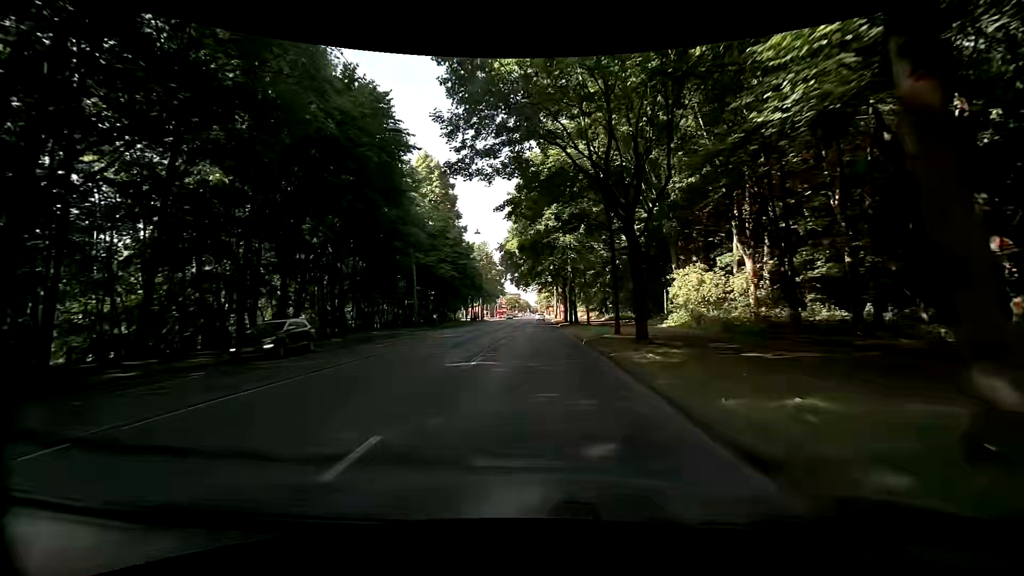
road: primary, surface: asphalt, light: Day
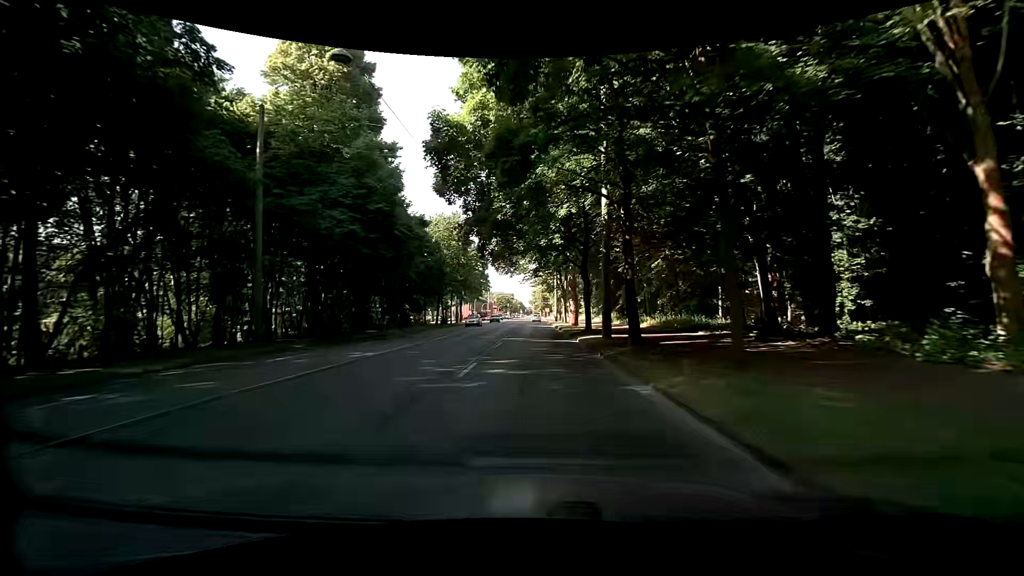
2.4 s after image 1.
(0.0, +30.3) m; +2°
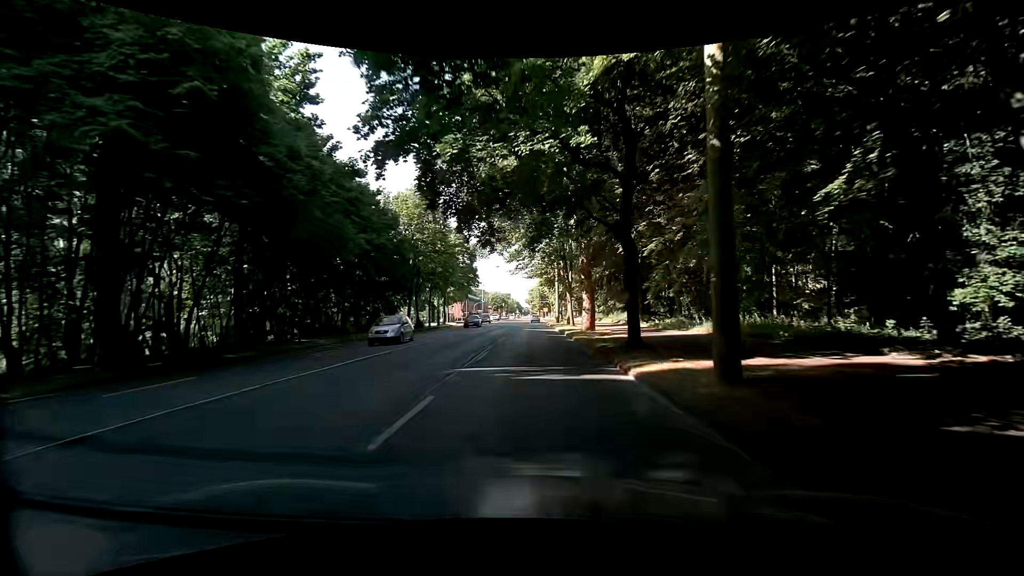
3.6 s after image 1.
(-0.3, +15.1) m; -1°
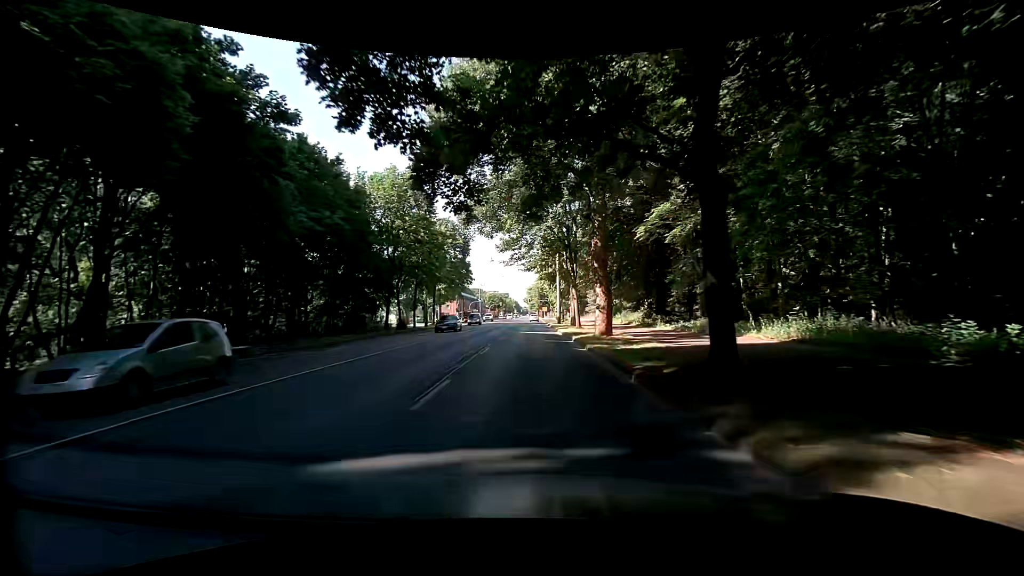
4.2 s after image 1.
(0.0, +7.7) m; -1°
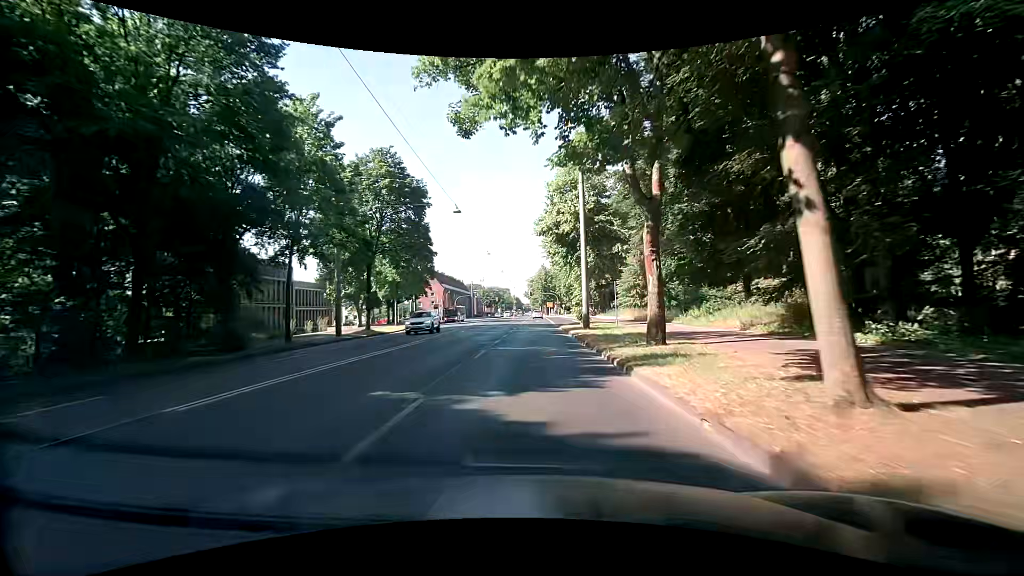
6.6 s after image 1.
(+0.5, +31.3) m; +2°
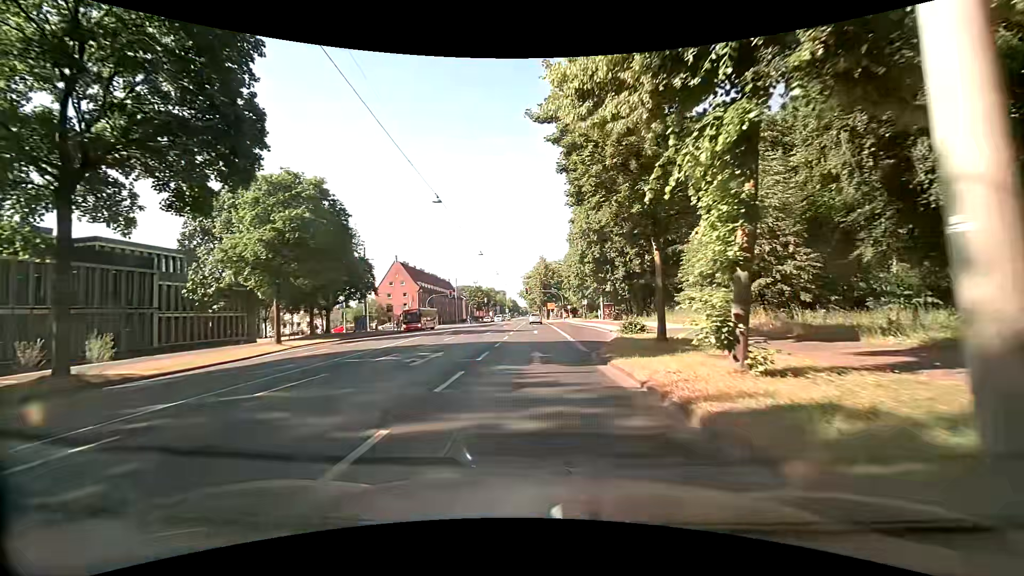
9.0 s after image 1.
(-0.3, +29.3) m; -1°
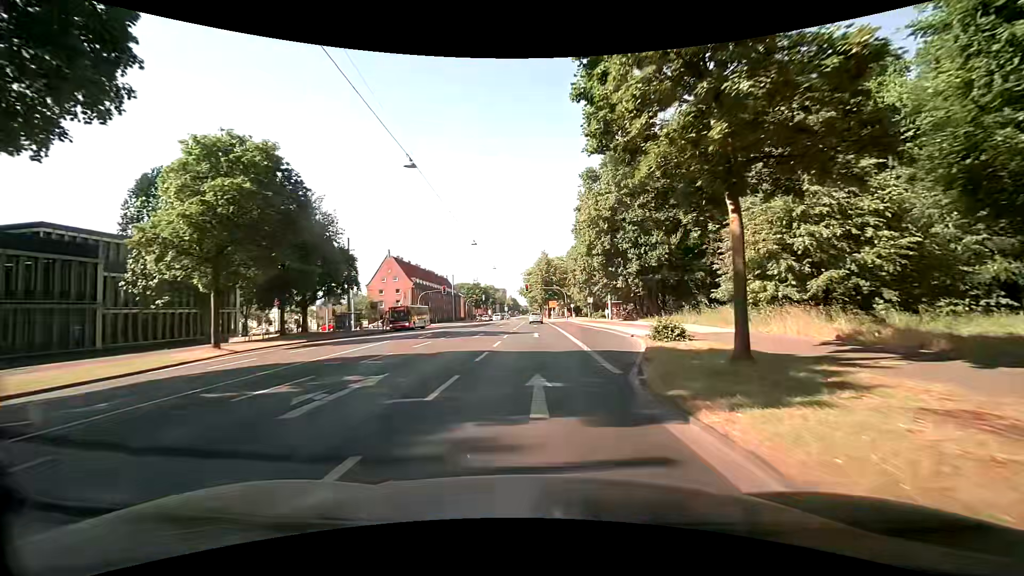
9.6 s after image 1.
(0.0, +6.9) m; 0°
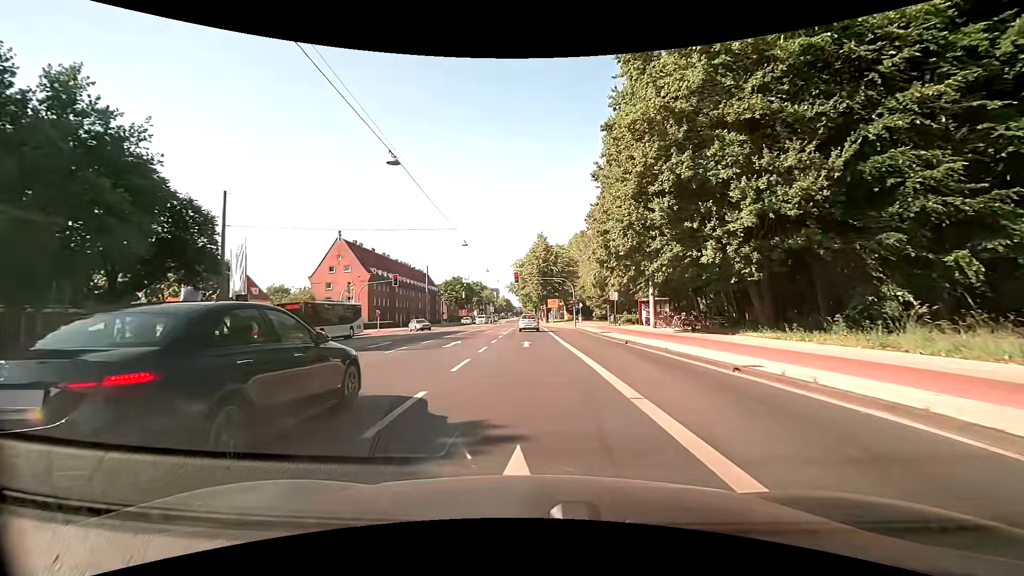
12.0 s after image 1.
(+0.3, +26.3) m; +1°
